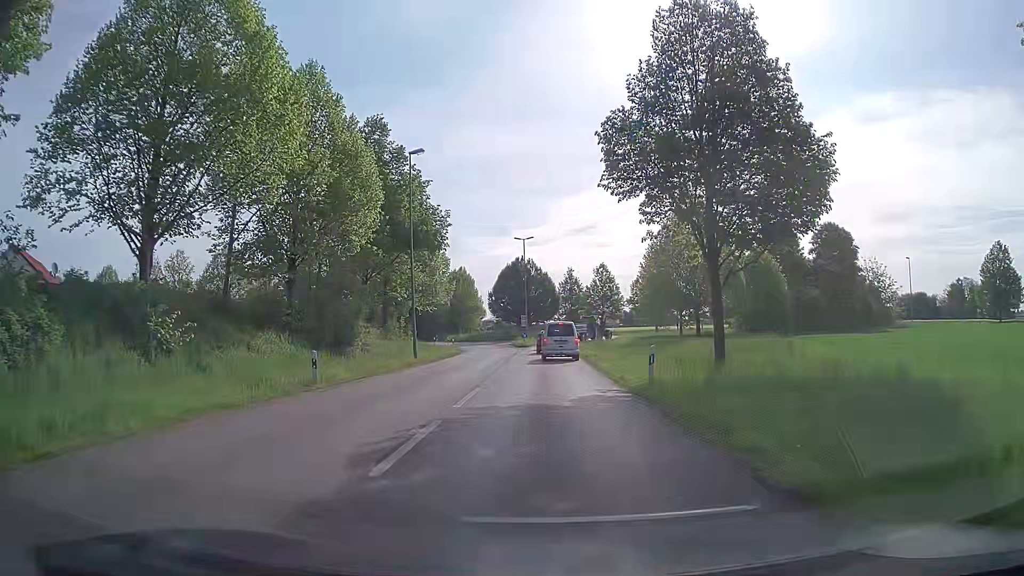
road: secondary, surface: asphalt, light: Day
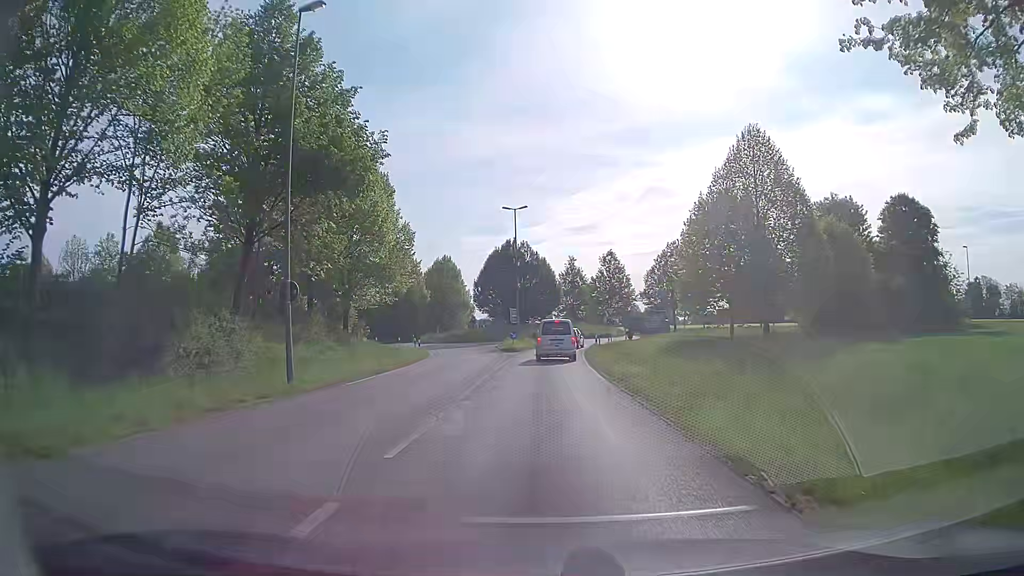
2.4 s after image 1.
(+0.2, +17.0) m; +1°
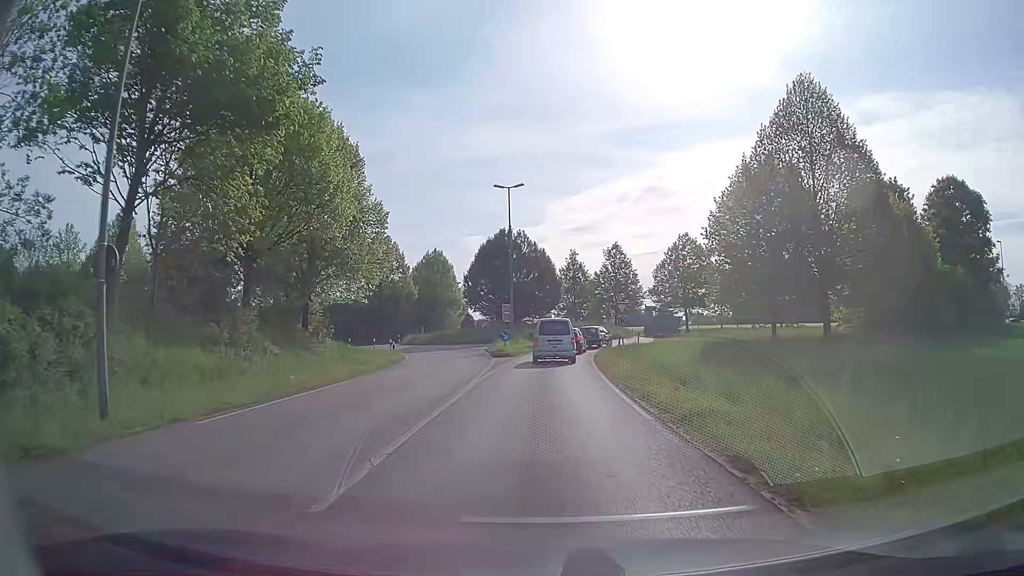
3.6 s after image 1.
(0.0, +8.2) m; 0°
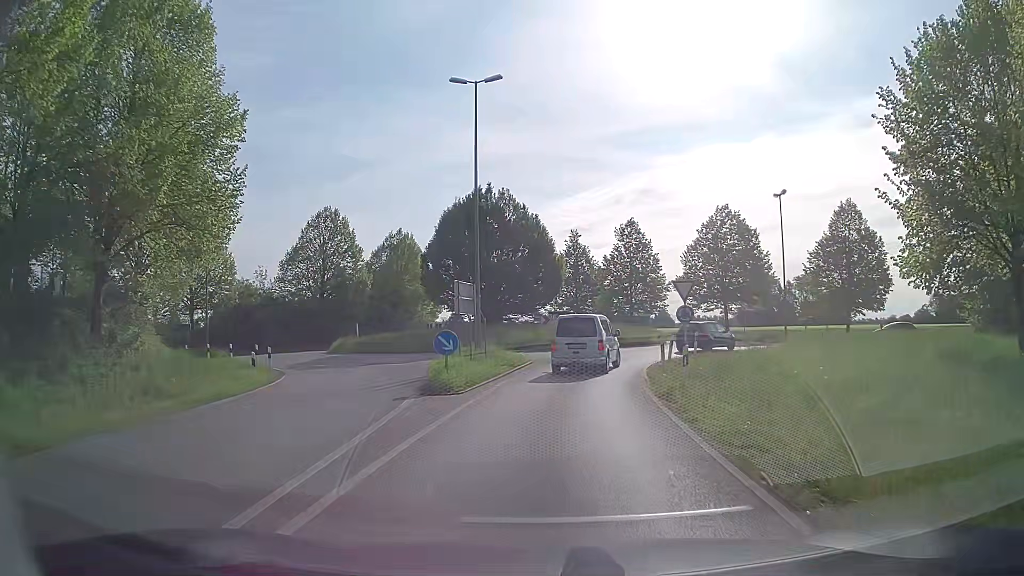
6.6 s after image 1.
(0.0, +20.3) m; 0°
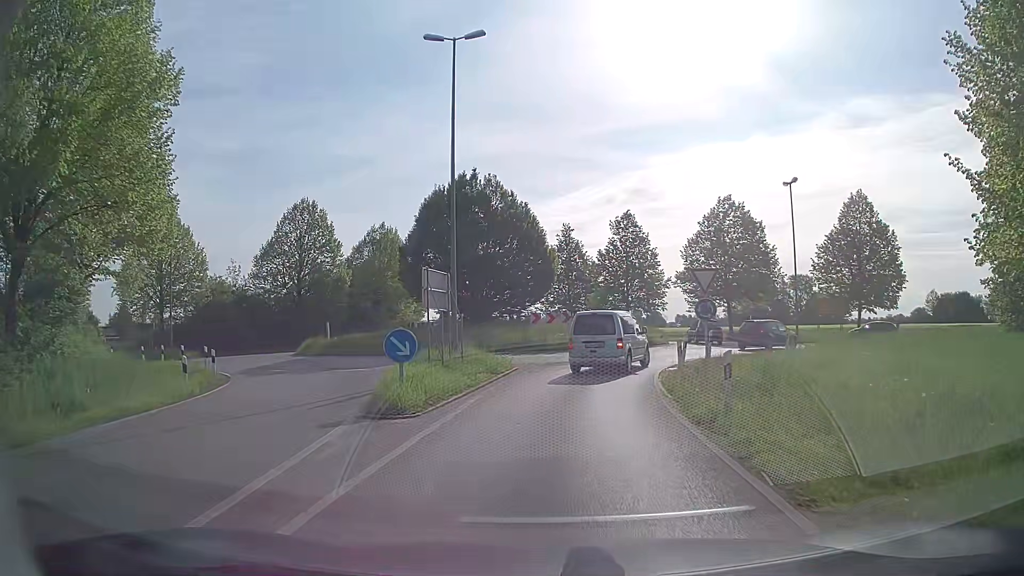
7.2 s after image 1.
(0.0, +4.1) m; +1°
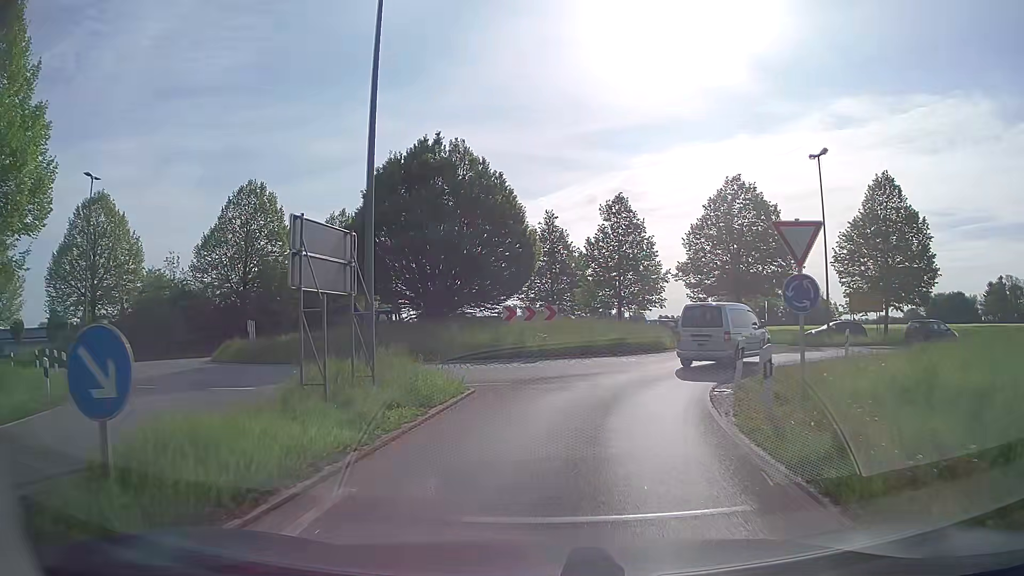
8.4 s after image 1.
(0.0, +8.1) m; +1°
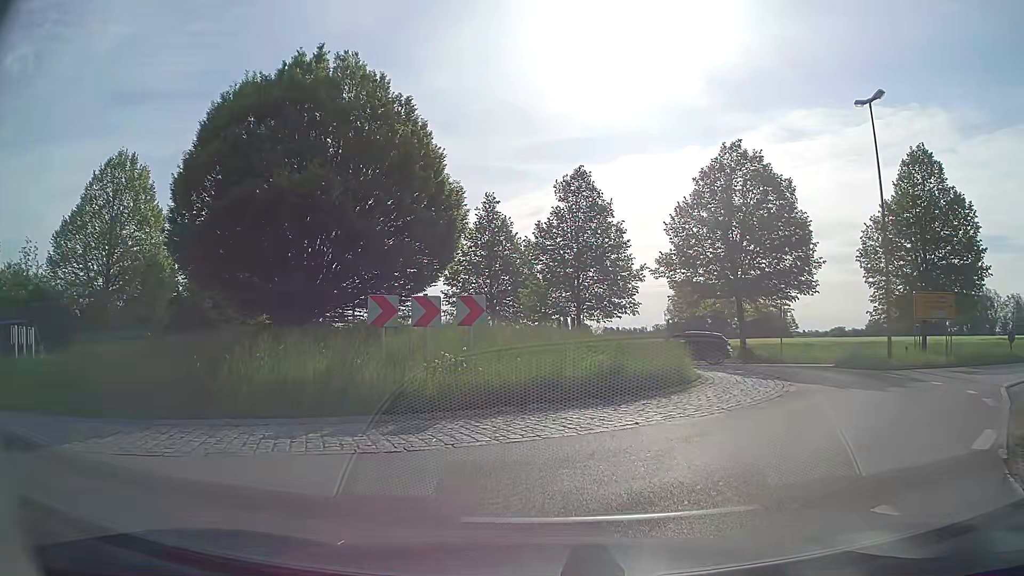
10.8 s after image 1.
(+0.4, +12.3) m; +4°
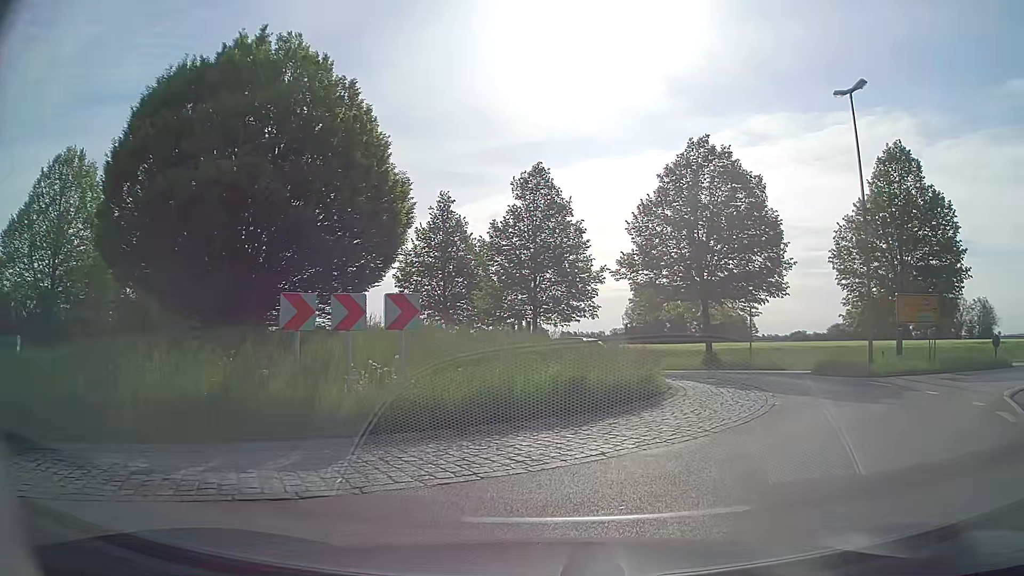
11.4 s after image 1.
(+0.1, +1.9) m; +4°
(+3, +9) (+10, +17) (+18, +22) (+27, +26) (+37, +29) (+47, +31) (+56, +34) (+66, +36) (+76, +38) (+85, +41) m
